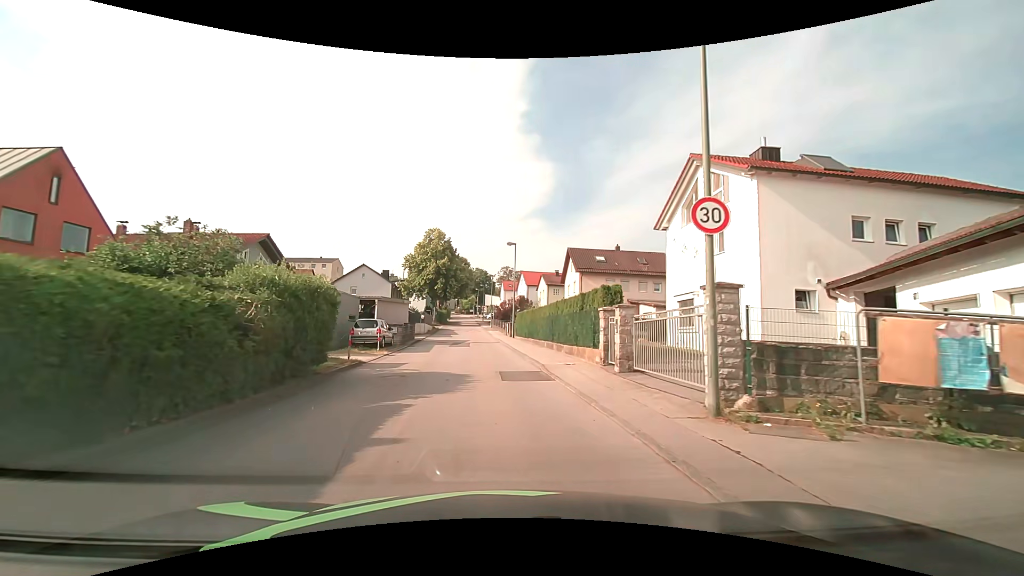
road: unclassified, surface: asphalt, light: Day
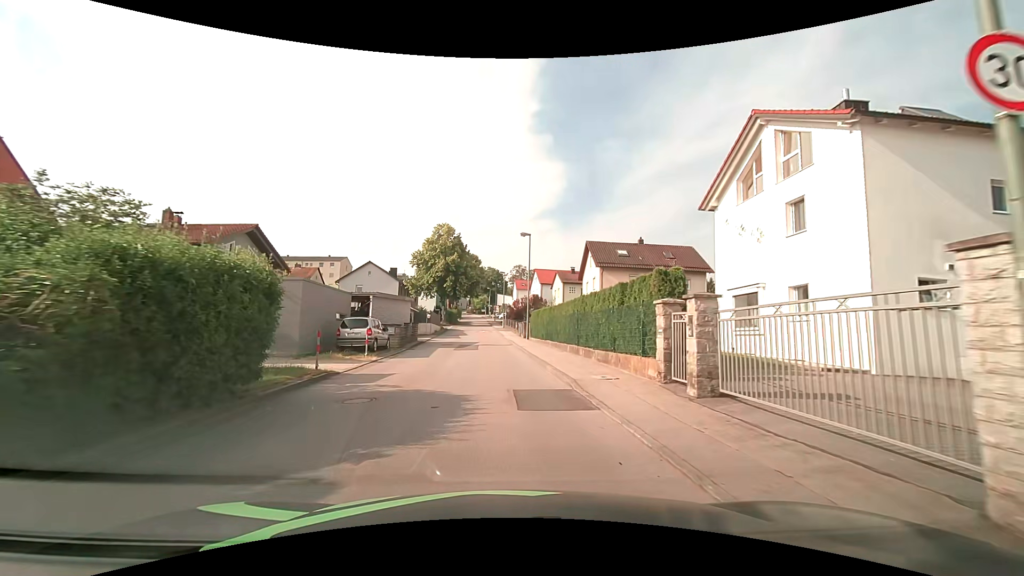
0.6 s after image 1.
(-0.1, +4.4) m; -2°
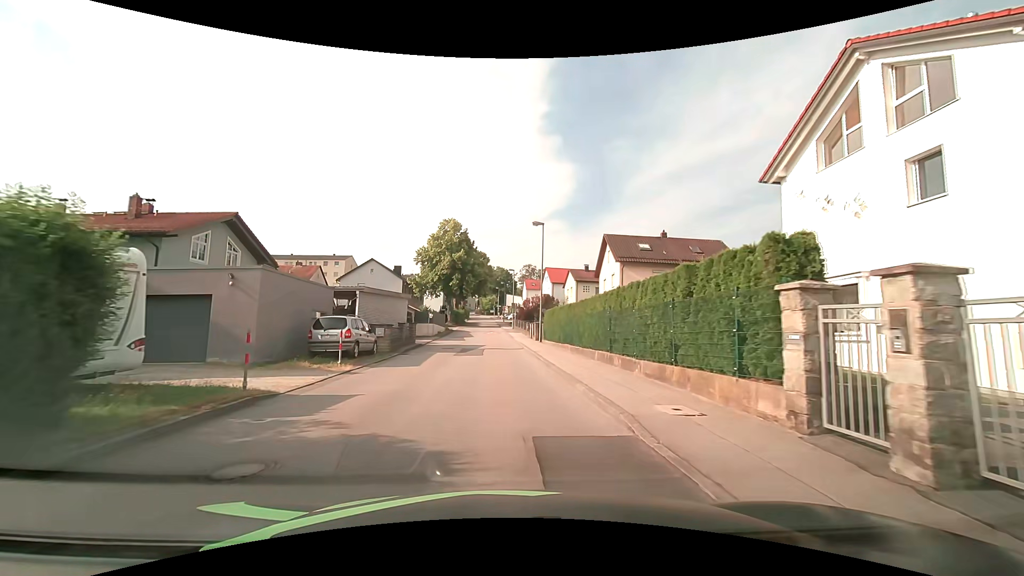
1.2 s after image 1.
(-0.1, +4.5) m; -2°
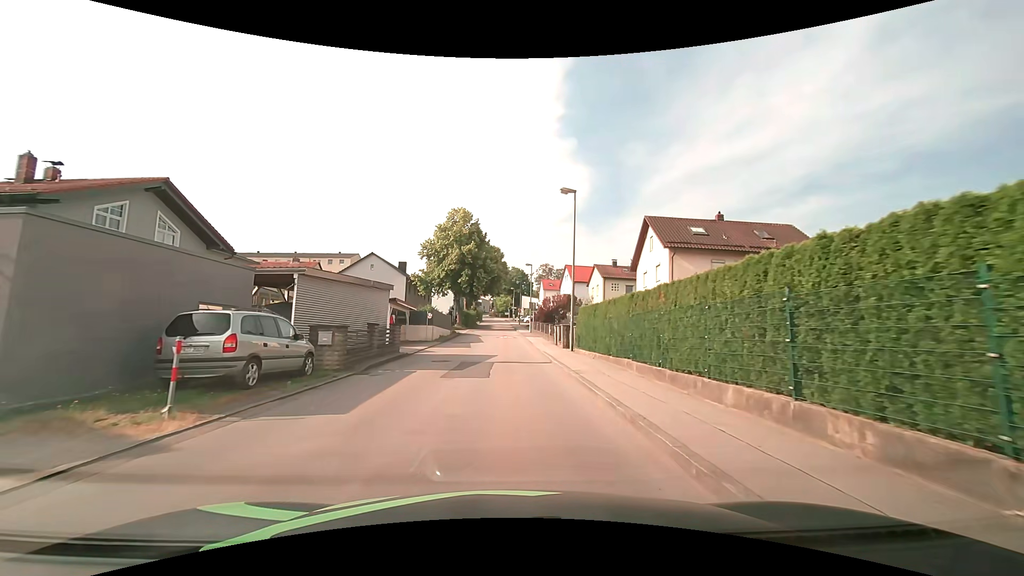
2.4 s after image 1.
(-0.1, +8.9) m; -1°
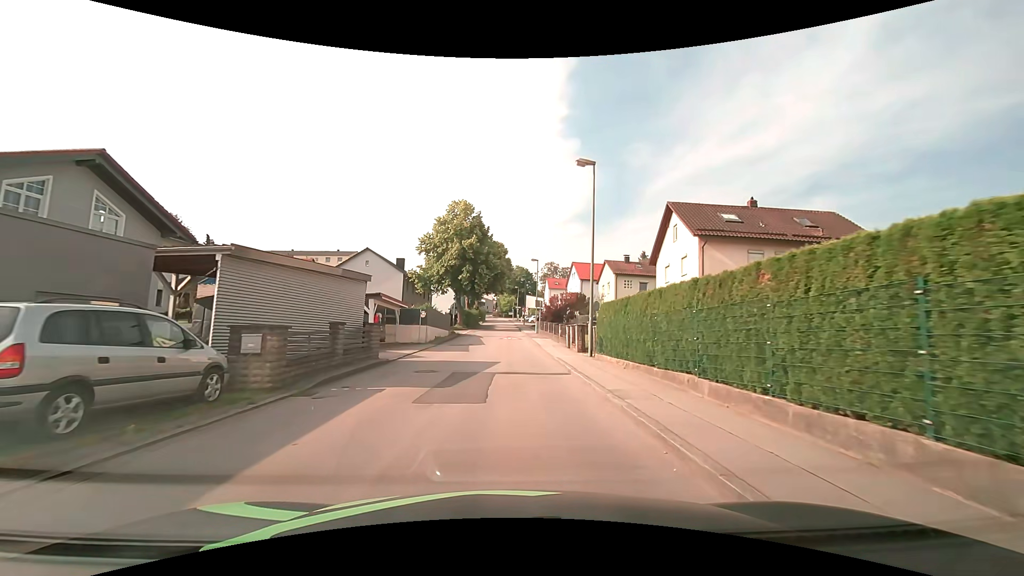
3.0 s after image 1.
(0.0, +4.4) m; 0°
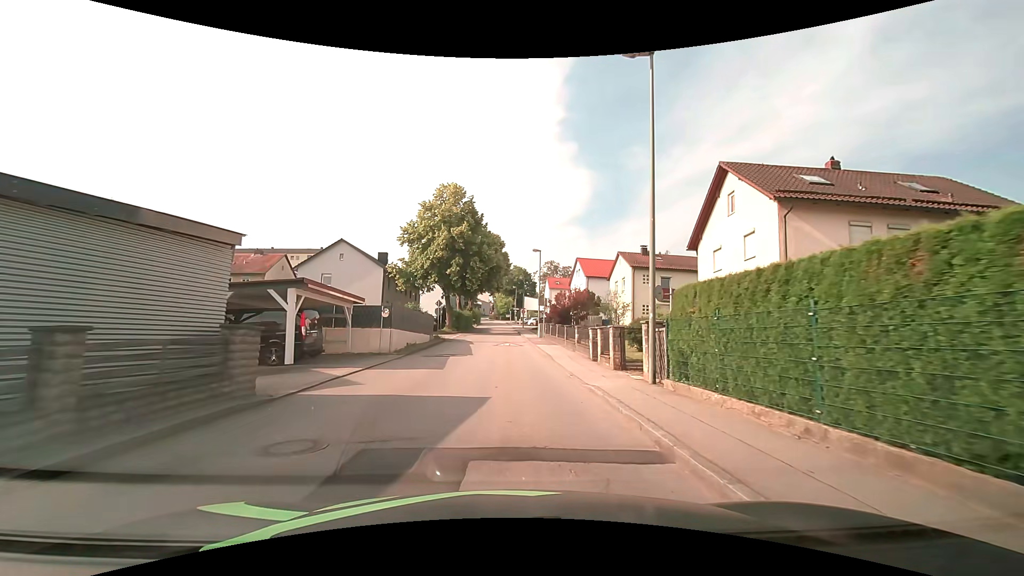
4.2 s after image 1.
(0.0, +8.9) m; 0°
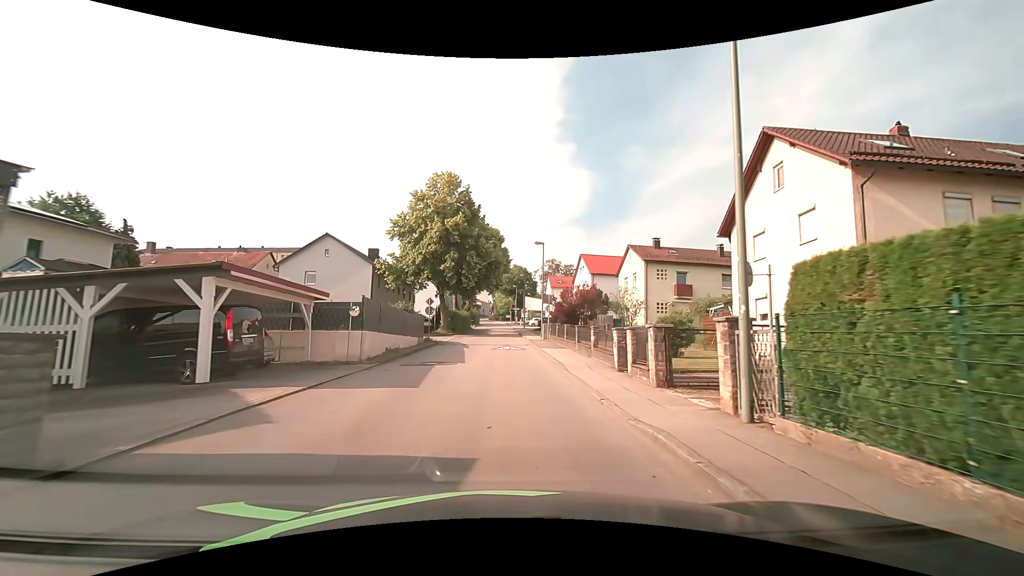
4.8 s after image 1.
(0.0, +4.4) m; 0°
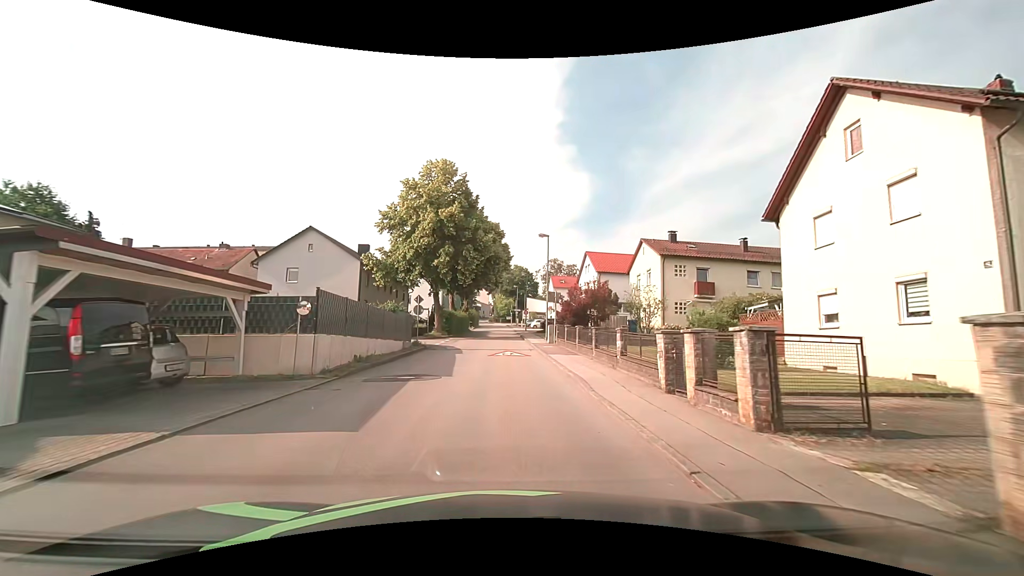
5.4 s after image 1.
(0.0, +4.4) m; 0°
(0, +10) (0, +20) (0, +30) (0, +40) (0, +50) (-1, +60) (-1, +70) (-1, +80) (-1, +90) (-1, +100) m
